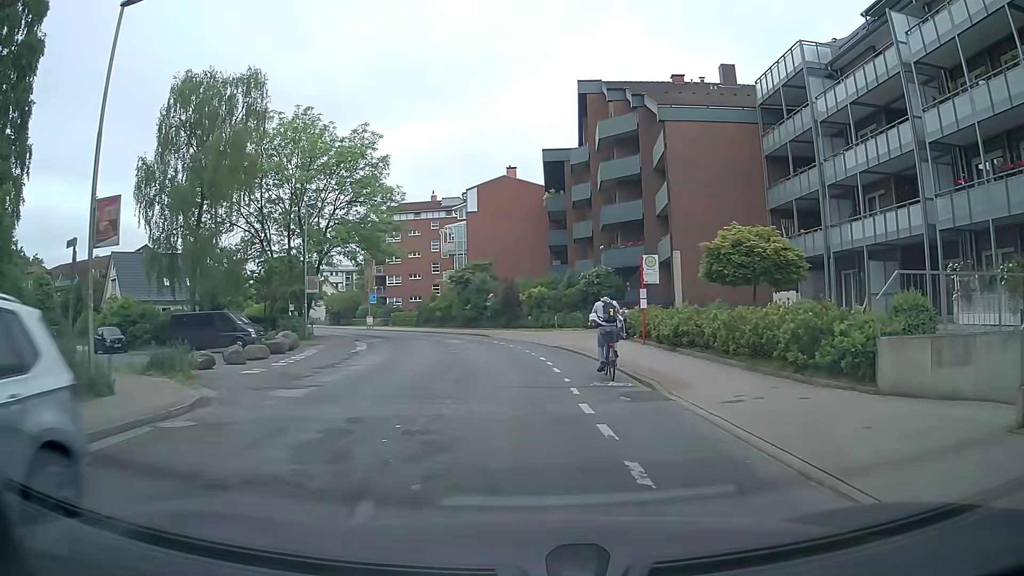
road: tertiary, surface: asphalt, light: Day
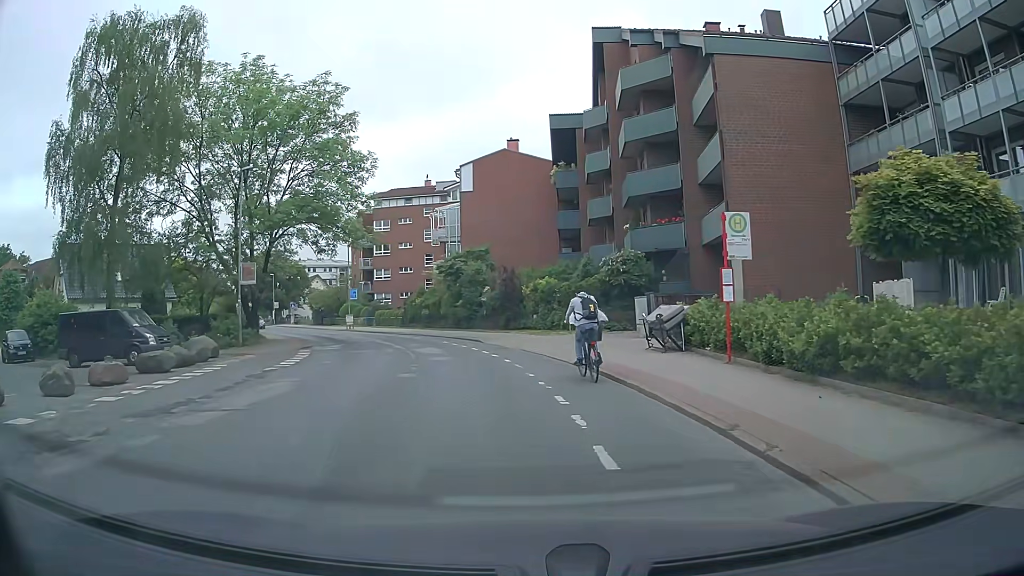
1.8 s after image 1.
(0.0, +9.7) m; -2°
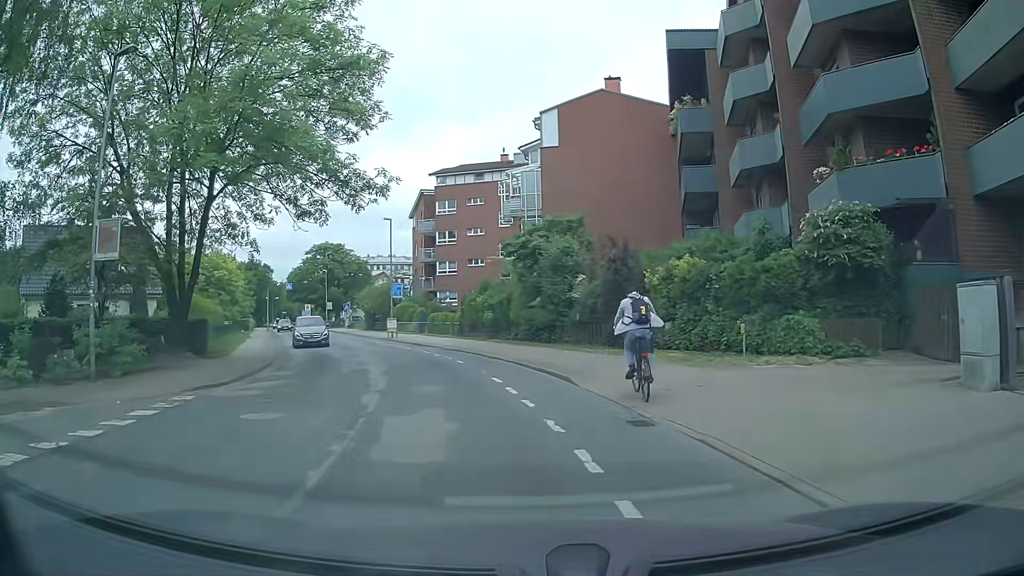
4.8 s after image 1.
(-0.5, +15.6) m; -6°
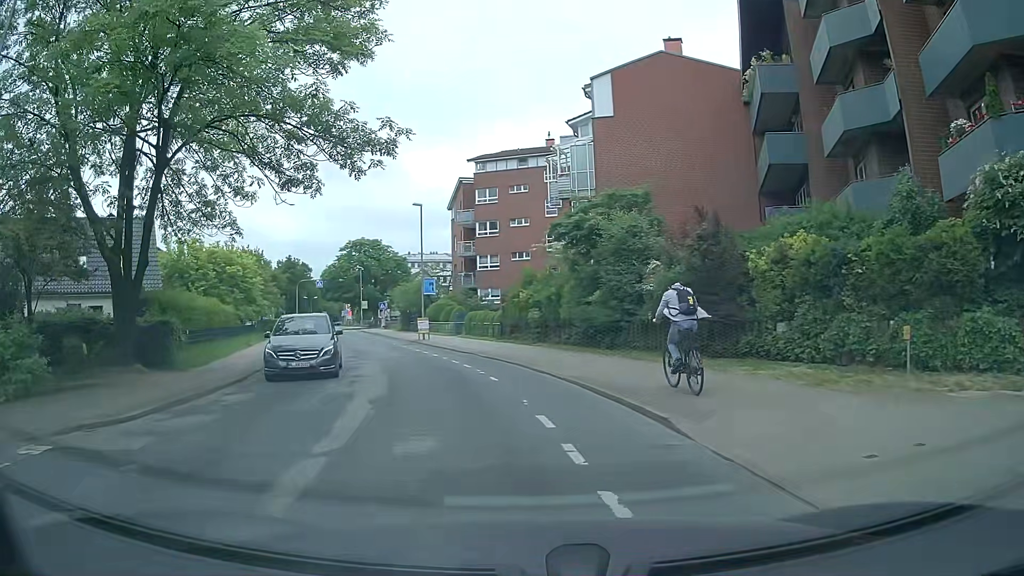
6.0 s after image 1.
(-0.2, +5.7) m; -4°
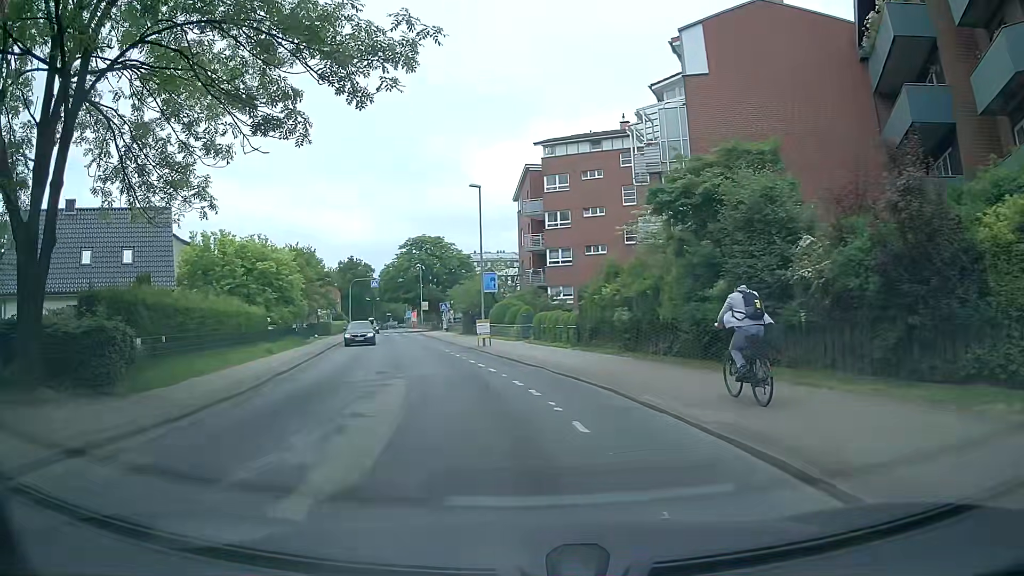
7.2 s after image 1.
(-0.2, +6.3) m; -7°
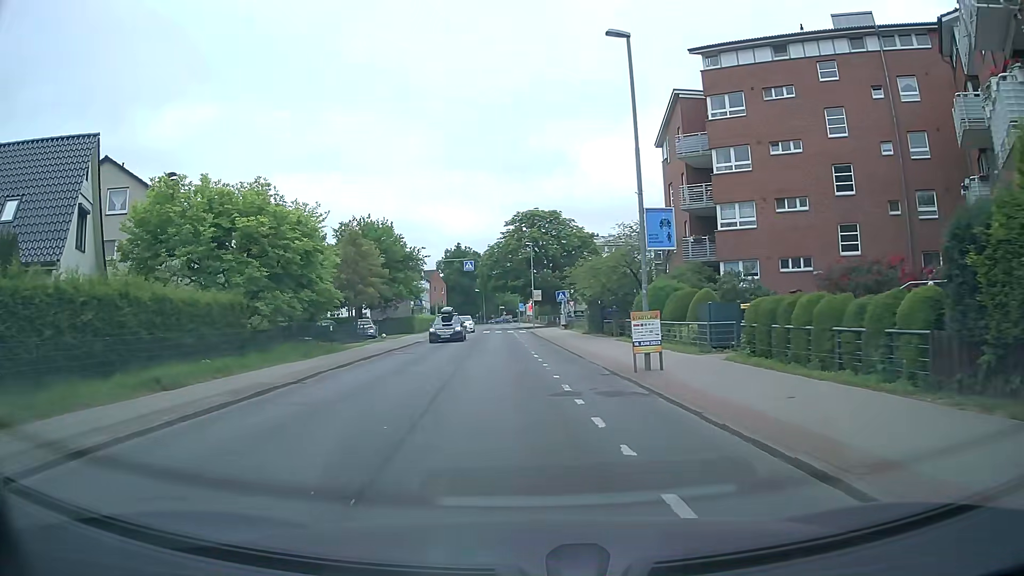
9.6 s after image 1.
(-1.5, +18.0) m; -9°
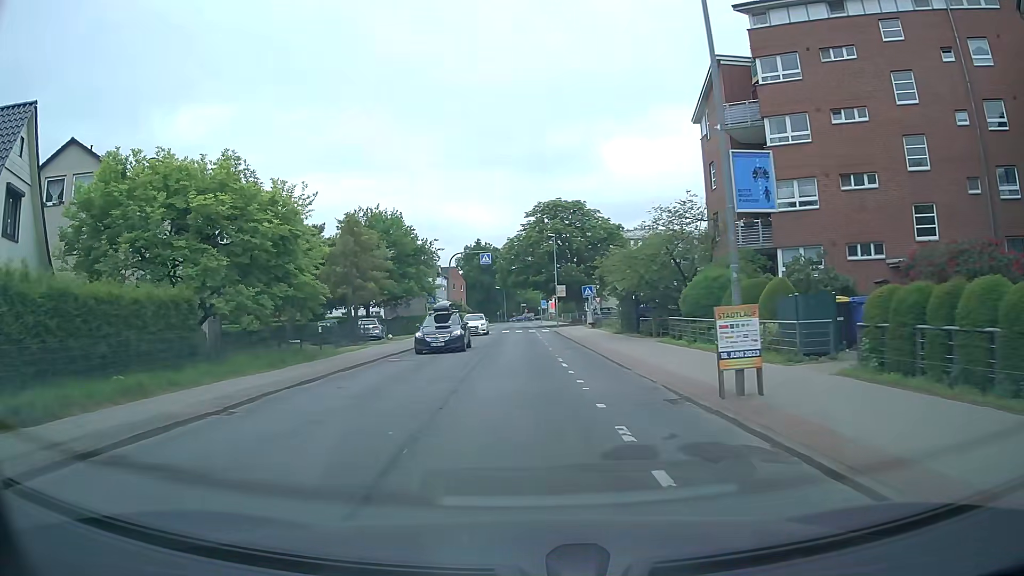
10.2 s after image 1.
(-0.1, +5.1) m; -2°
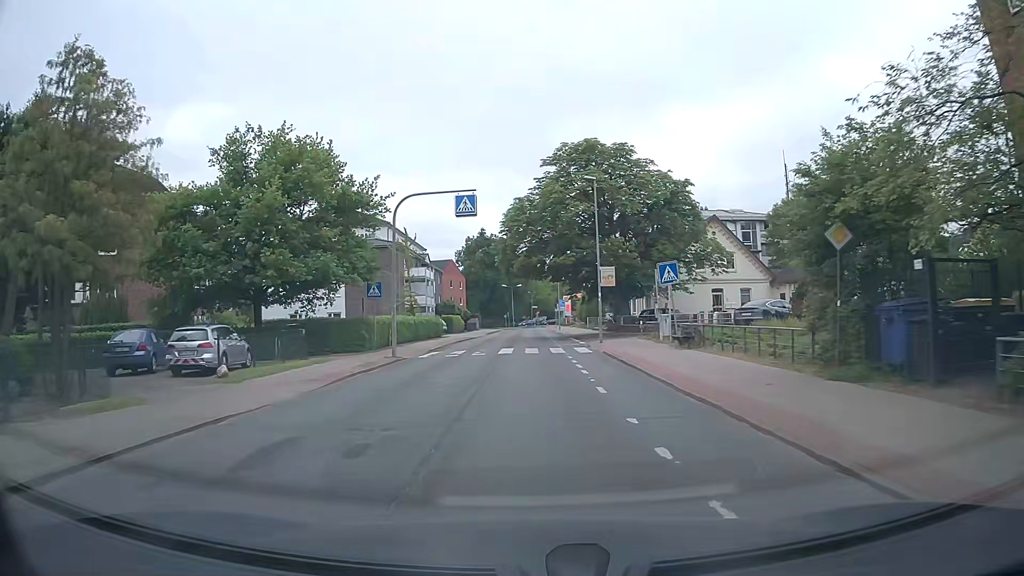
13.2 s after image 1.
(-0.5, +25.2) m; -1°
(0, +10) (0, +20) (0, +30) (0, +40) (0, +50) (0, +60) (0, +70) (0, +80) (0, +90) (0, +100) m
